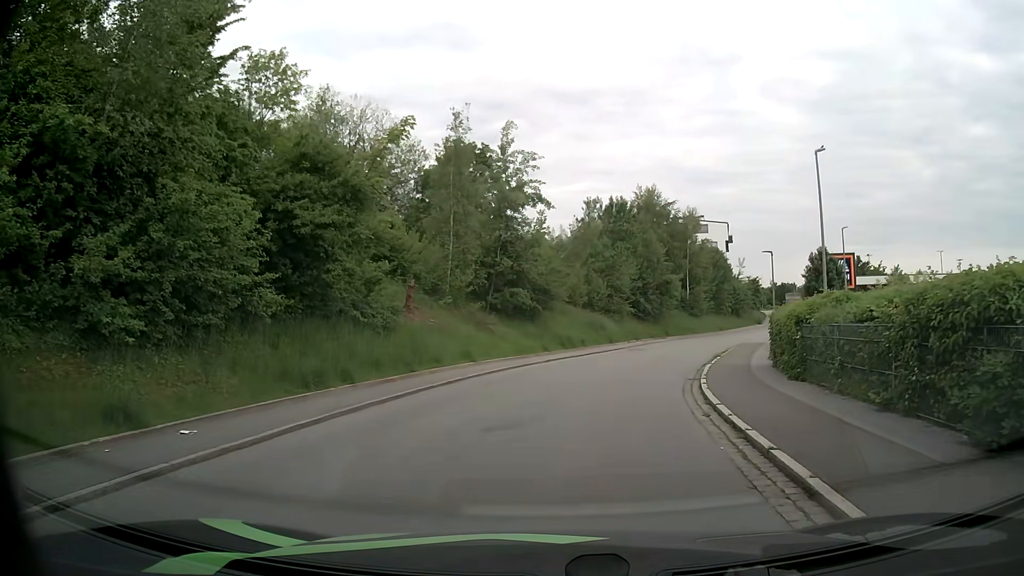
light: Day
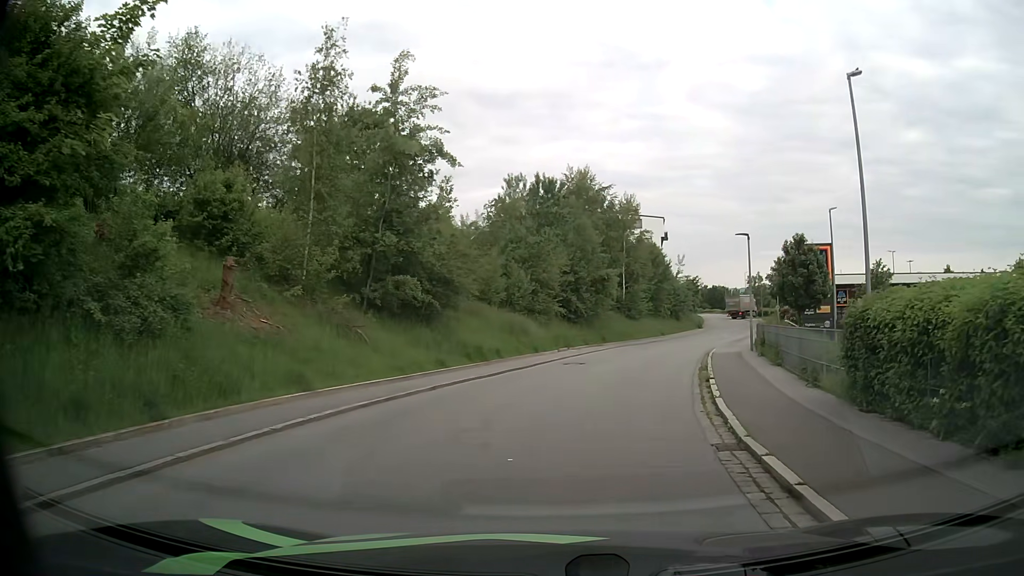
(+0.5, +9.3) m; +7°
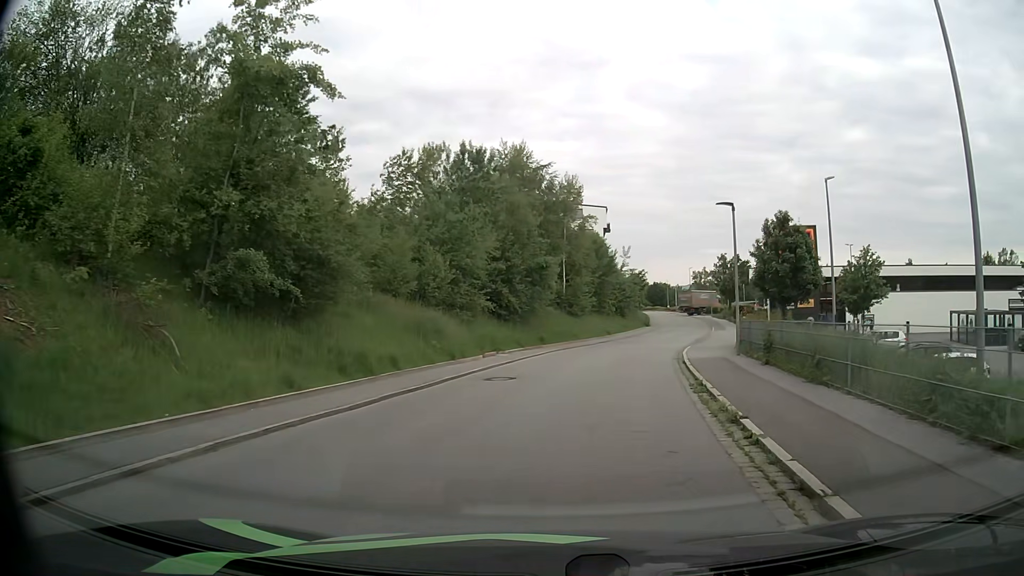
(+0.4, +7.3) m; +6°
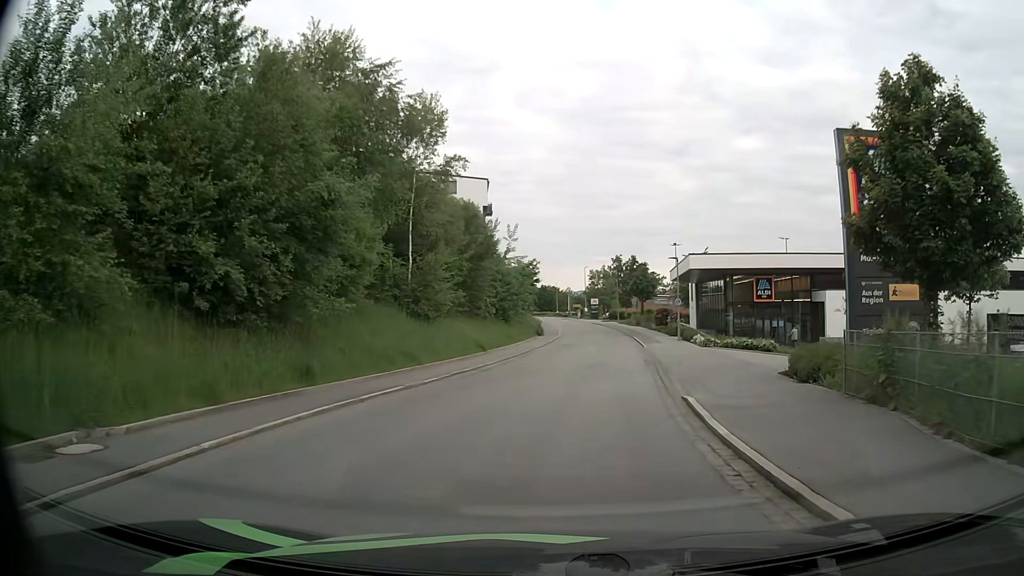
(+1.8, +20.4) m; +10°
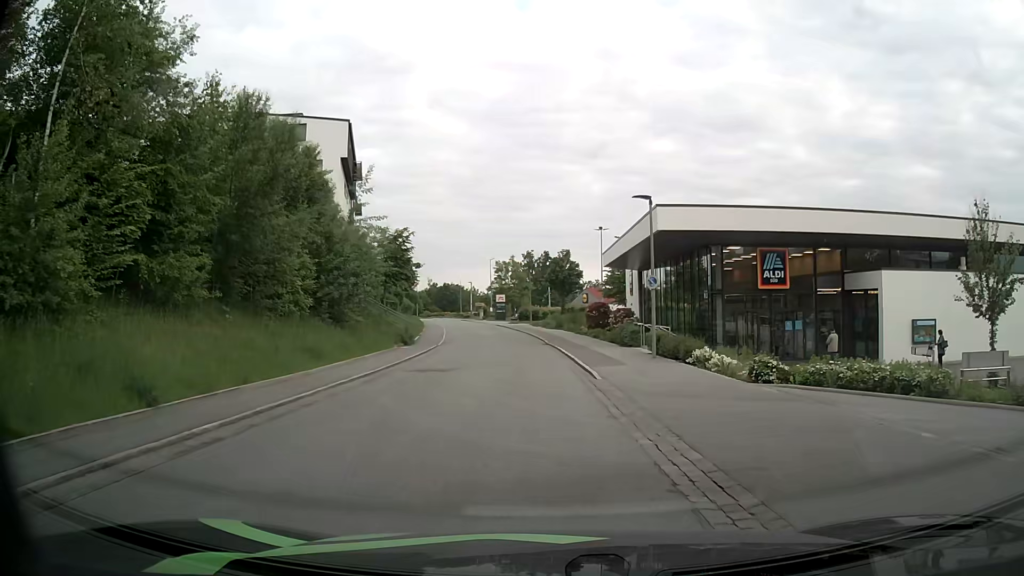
(+1.5, +20.1) m; +8°
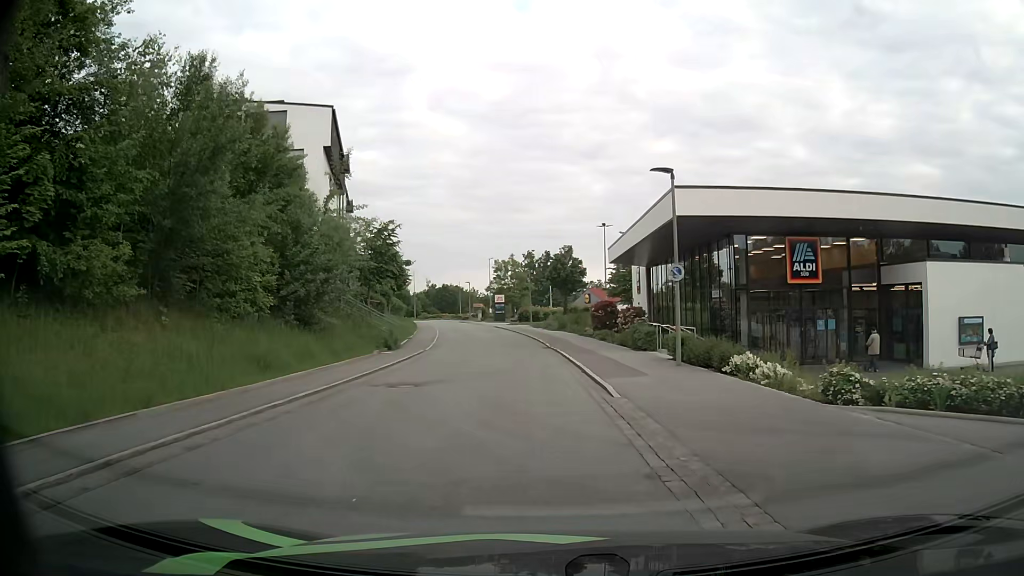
(0.0, +3.8) m; -1°
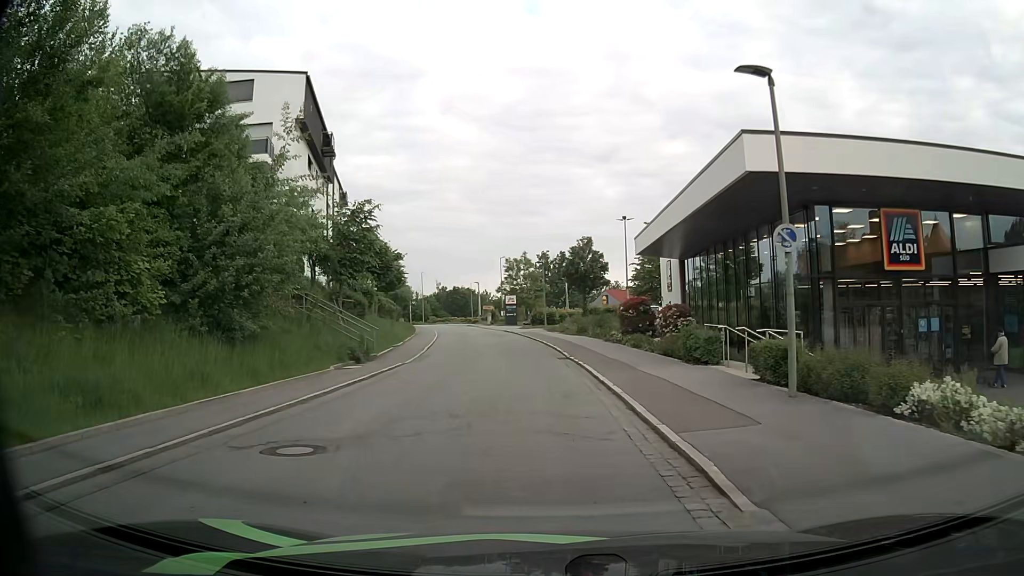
(-0.1, +7.3) m; -1°
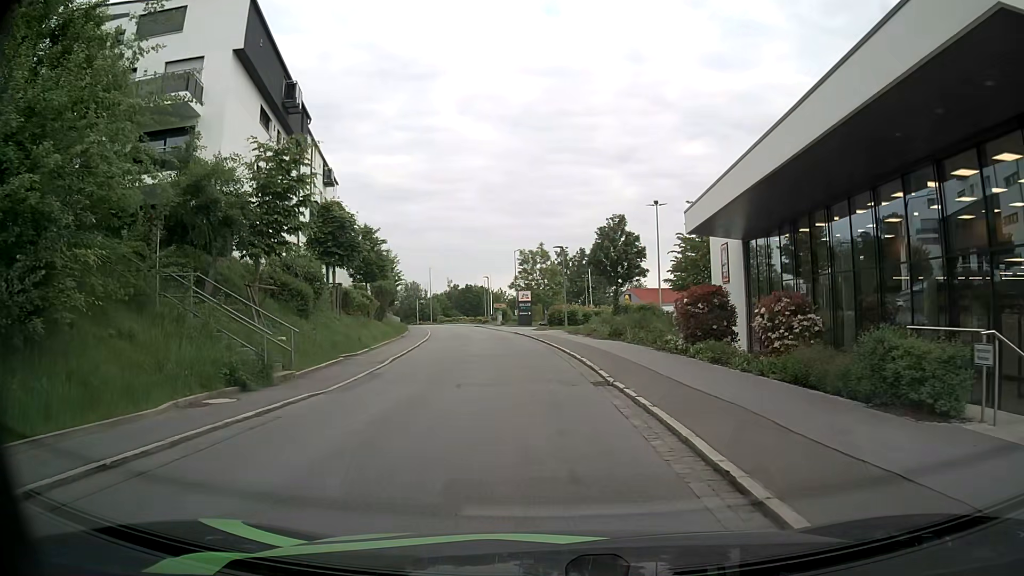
(-0.1, +10.2) m; -1°
